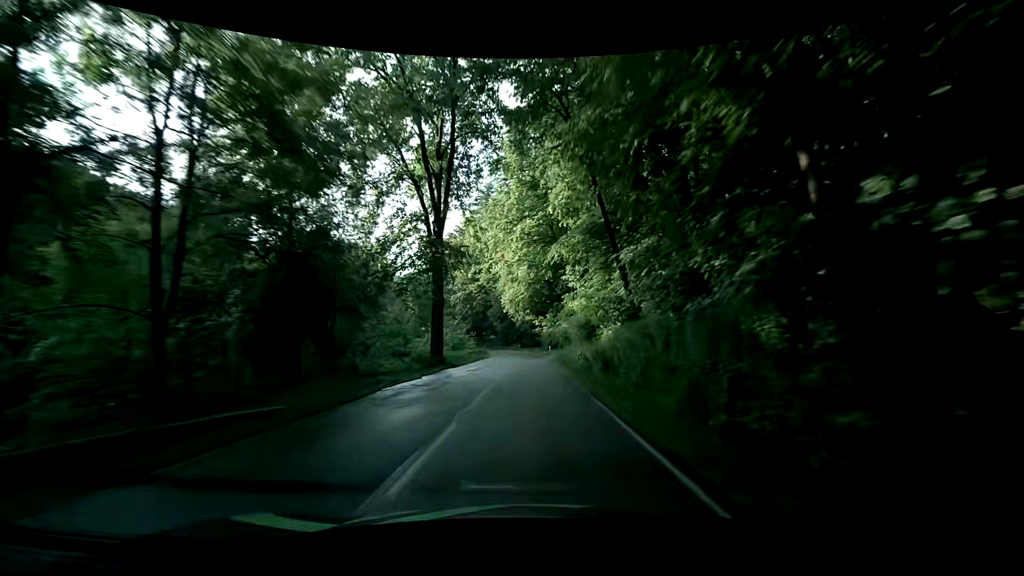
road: tertiary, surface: asphalt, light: Day
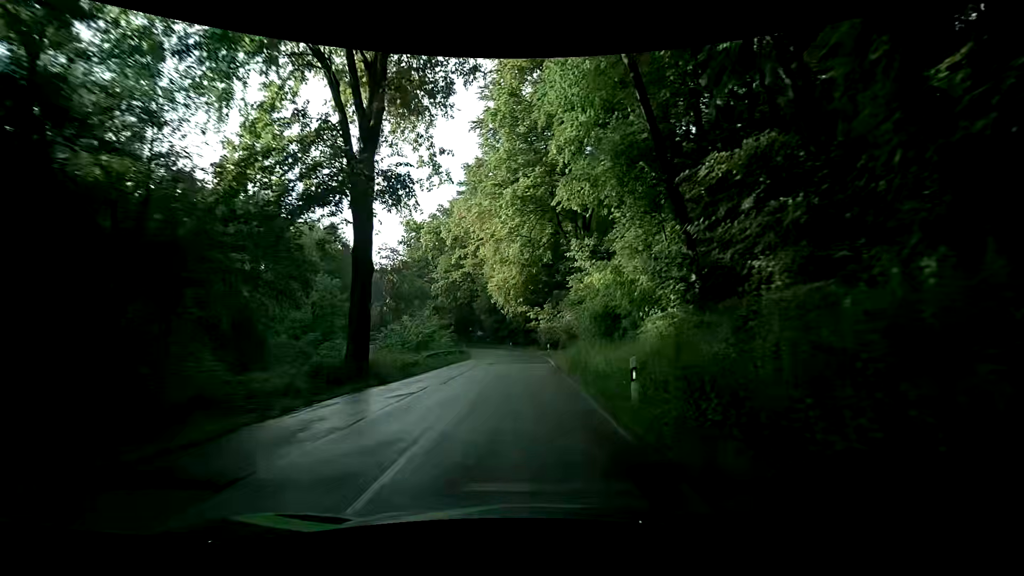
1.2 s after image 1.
(-0.2, +12.8) m; 0°
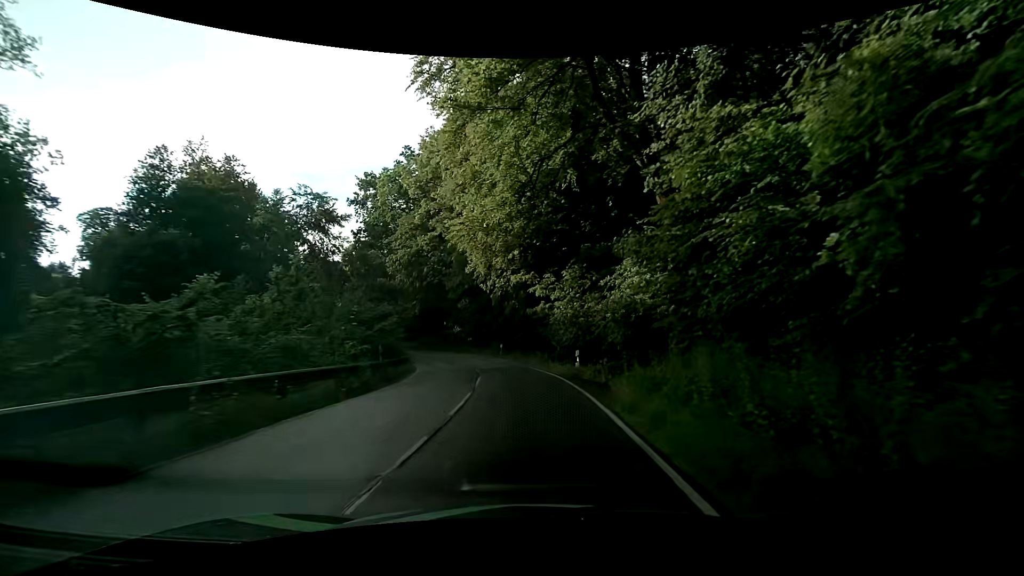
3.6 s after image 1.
(-0.5, +25.3) m; -1°
(0, +10) (0, +20) (-2, +30) (-4, +40) (-9, +48) (-15, +56) (-23, +63) (-31, +68) (-41, +70) (-51, +70) m
